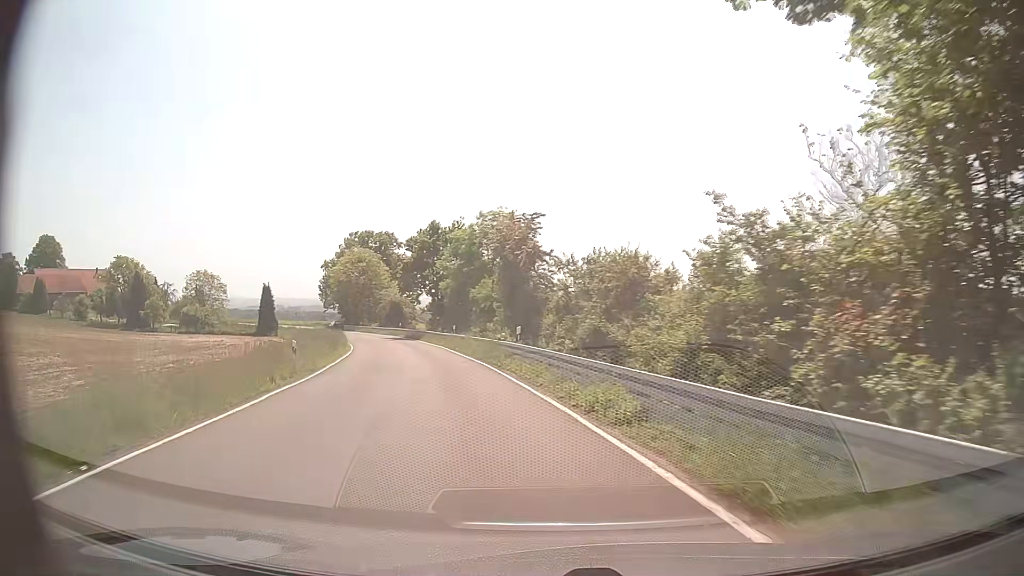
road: secondary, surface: asphalt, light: Day
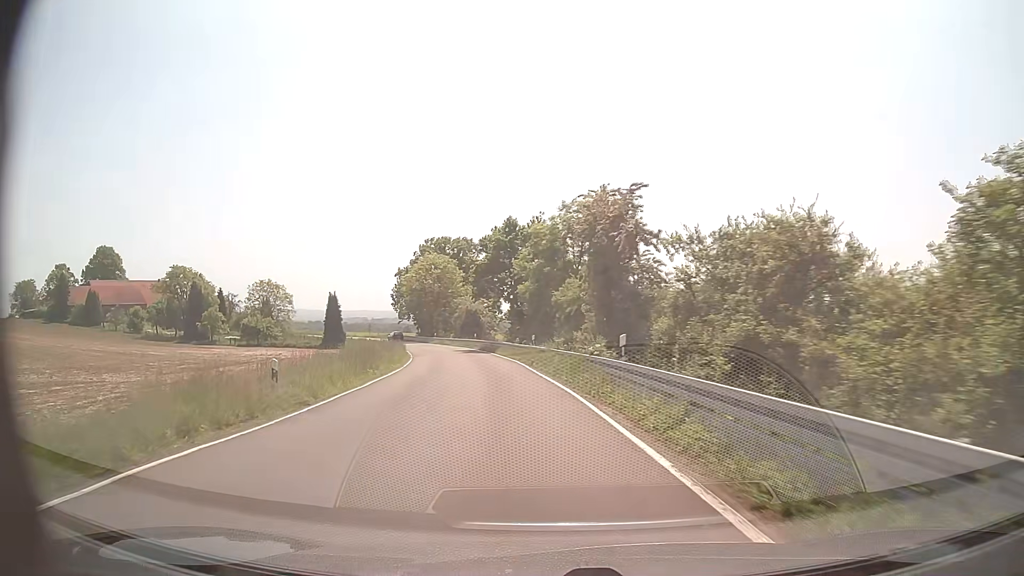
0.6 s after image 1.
(-0.6, +7.9) m; -8°
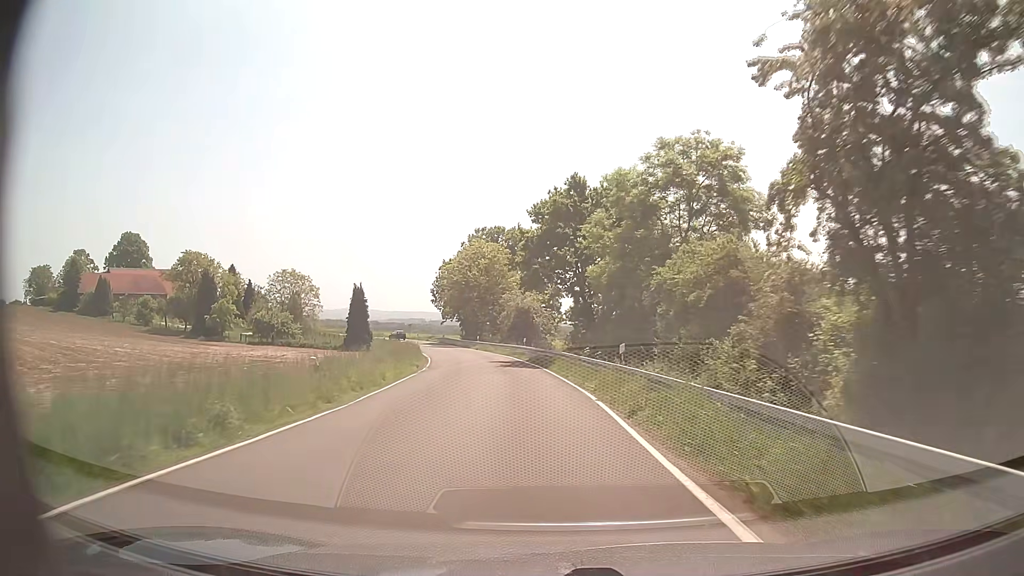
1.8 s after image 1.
(-1.0, +16.6) m; -5°
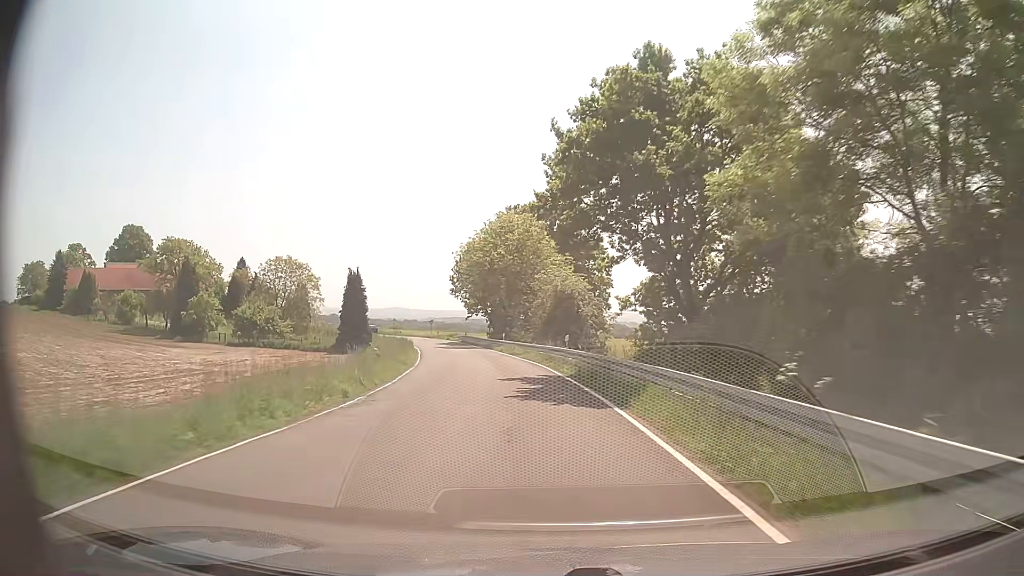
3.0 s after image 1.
(-0.7, +17.8) m; -4°
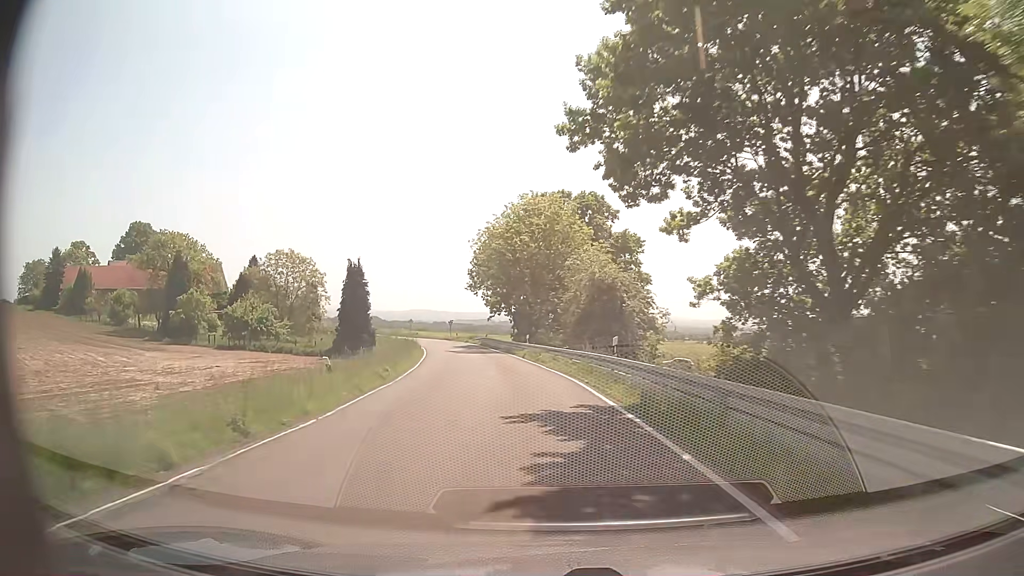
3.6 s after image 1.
(-0.2, +9.3) m; -3°
(0, +10) (-1, +20) (-2, +30) (-3, +40) (-5, +50) (-6, +60) (-9, +69) (-12, +79) (-16, +88) (-21, +97) m
